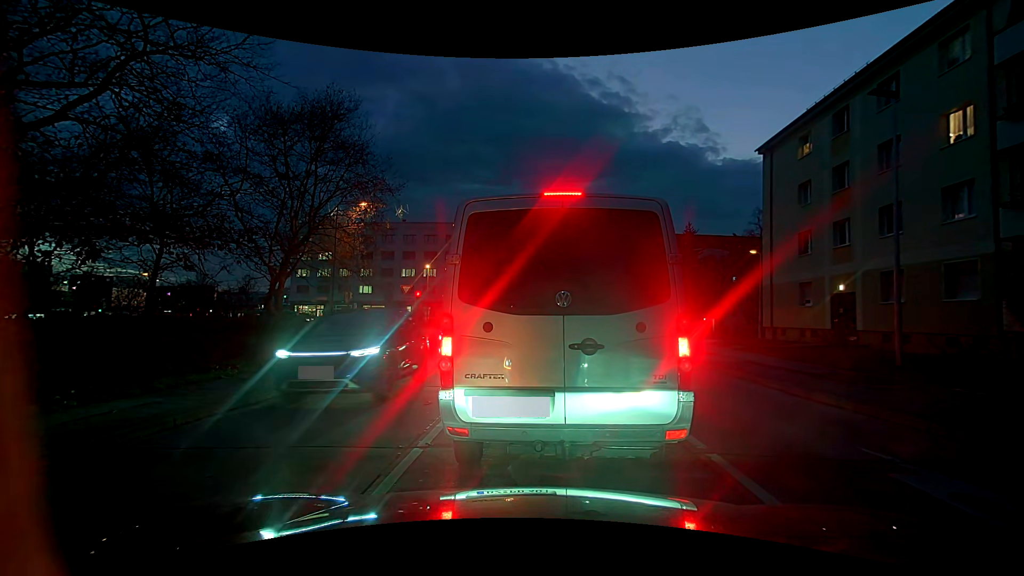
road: tertiary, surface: asphalt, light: Dusk
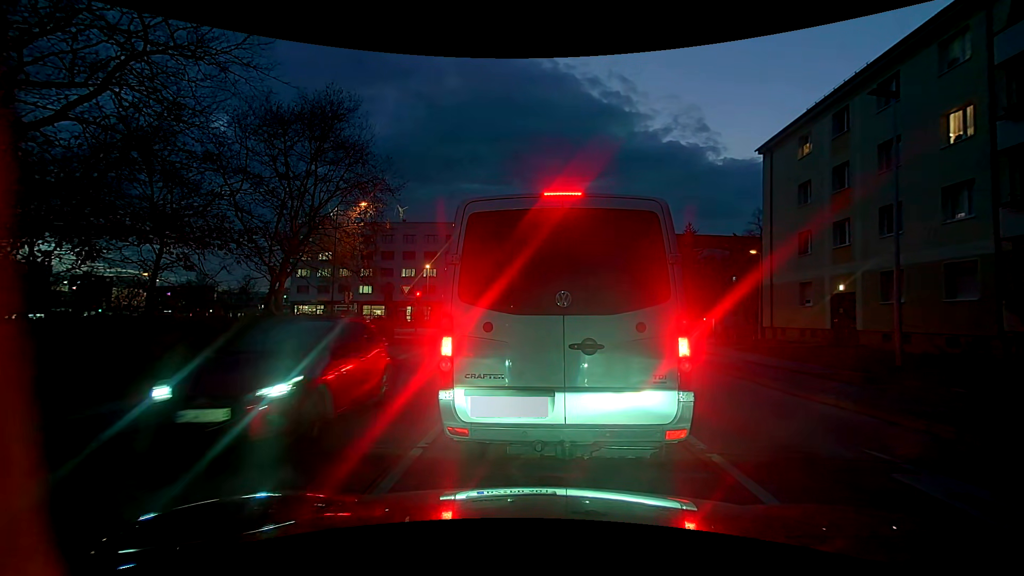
(0.0, 0.0) m; 0°
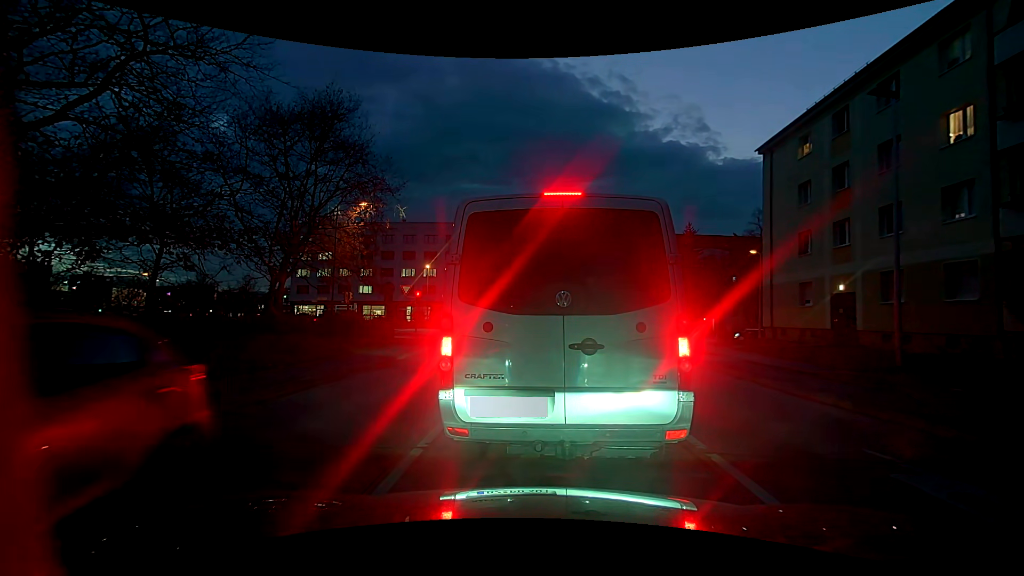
(0.0, 0.0) m; 0°
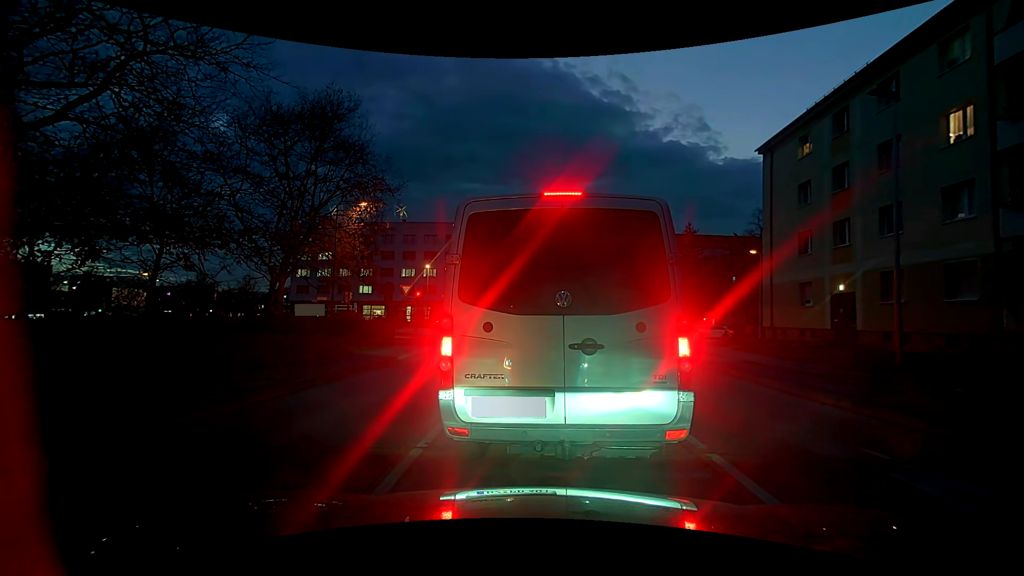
(0.0, 0.0) m; 0°
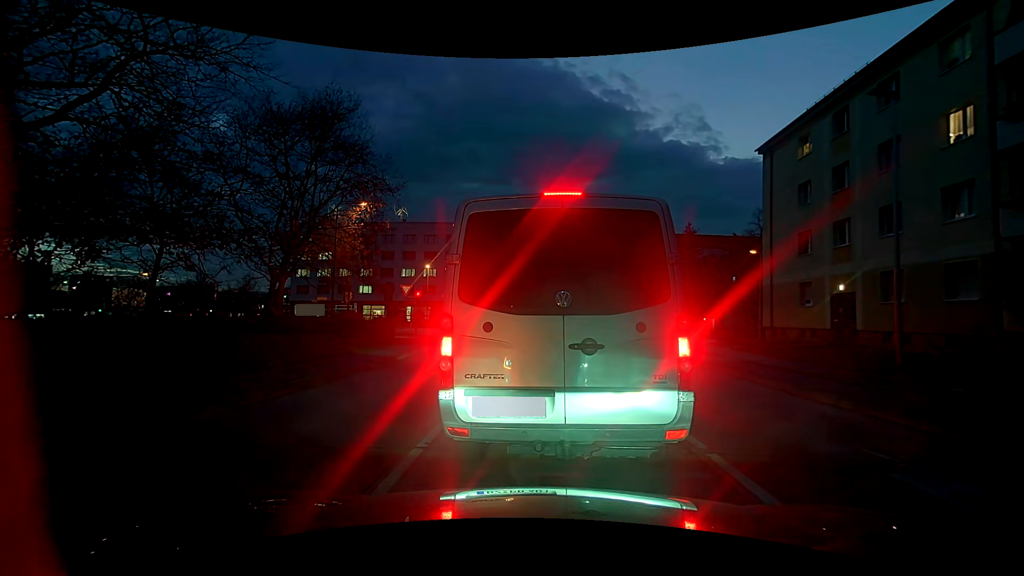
(0.0, 0.0) m; 0°
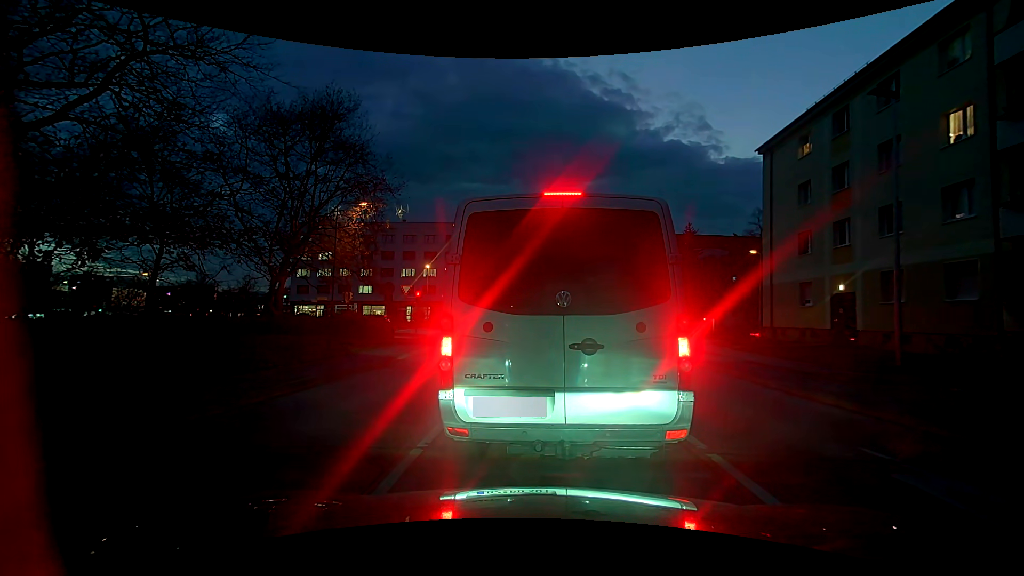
(0.0, 0.0) m; 0°
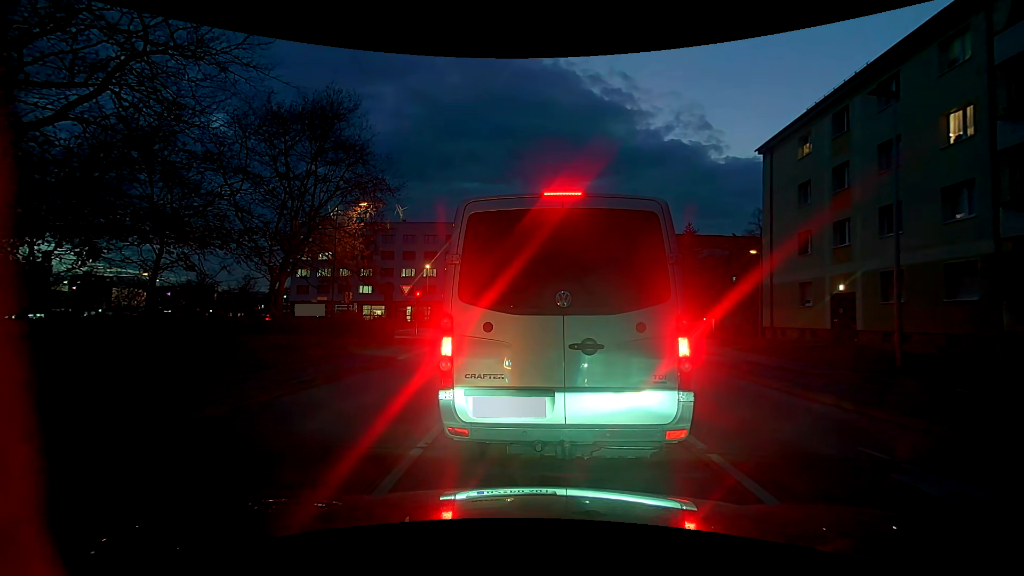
(0.0, 0.0) m; 0°
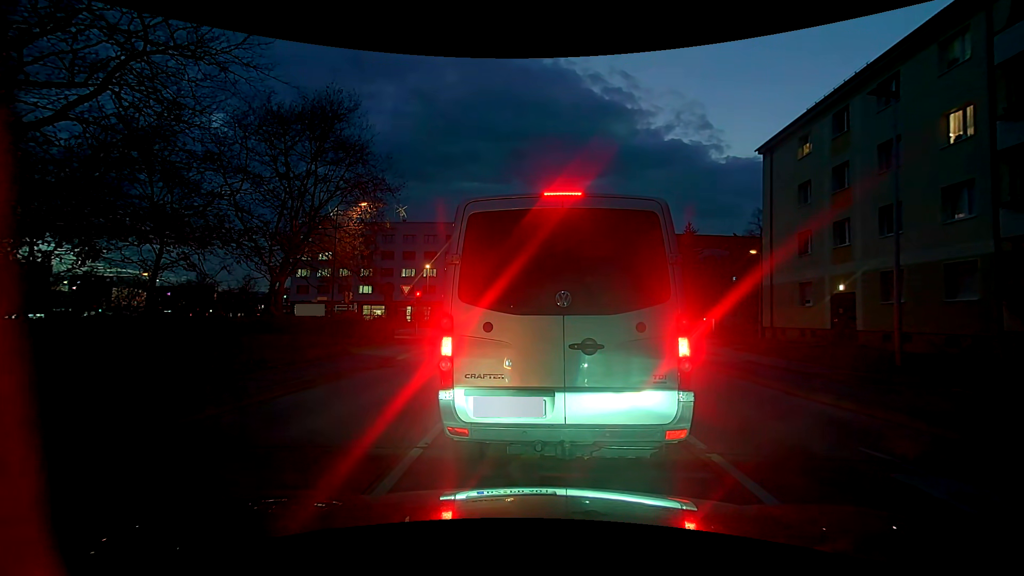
(0.0, 0.0) m; 0°
(0, +10) (+1, +20) (+1, +30) (+1, +40) (0, +50) (-6, +58) (-15, +62) (-25, +63) (-35, +63) (-45, +63) m
